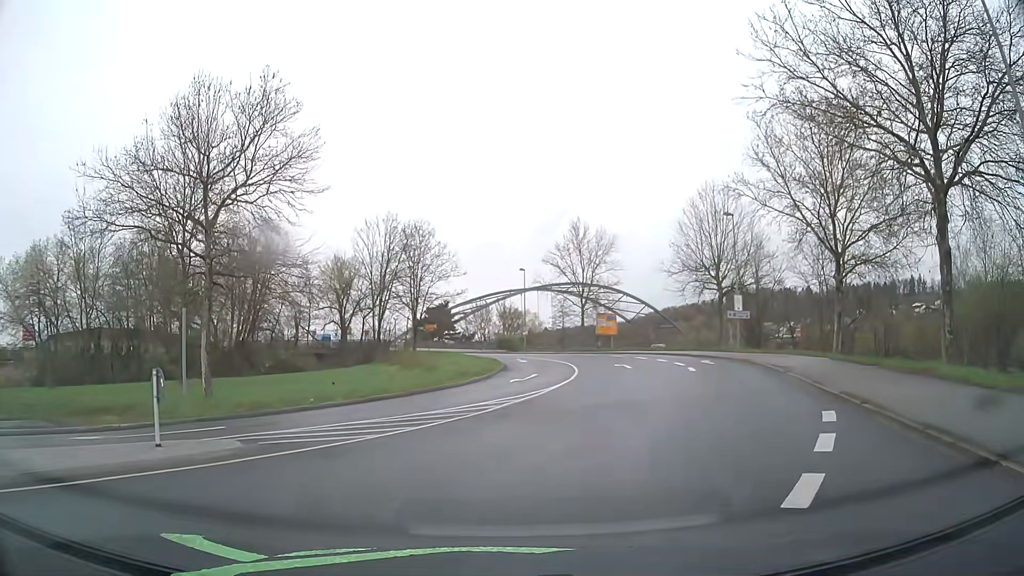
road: primary_link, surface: asphalt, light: Day
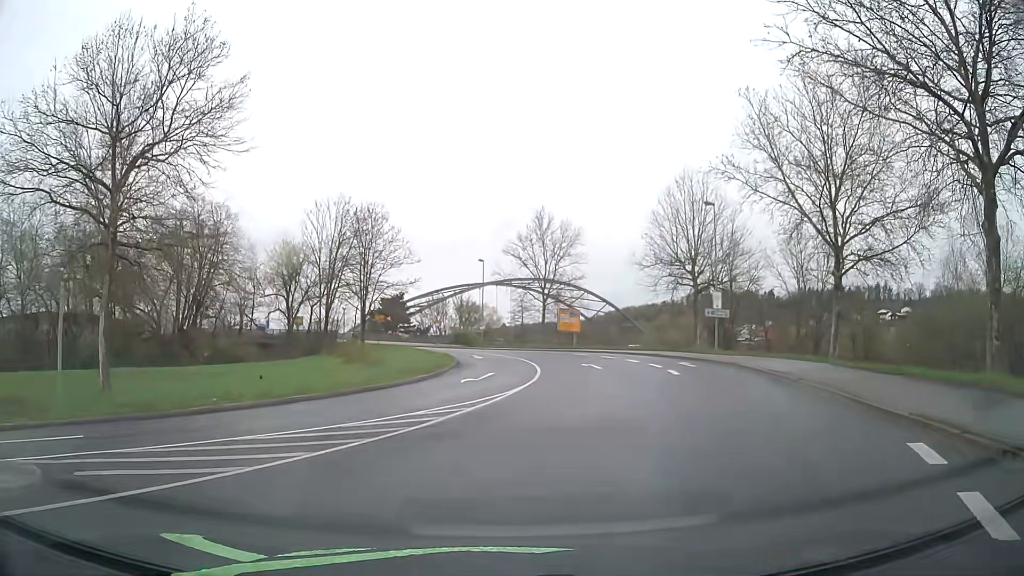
(+0.1, +4.7) m; +3°
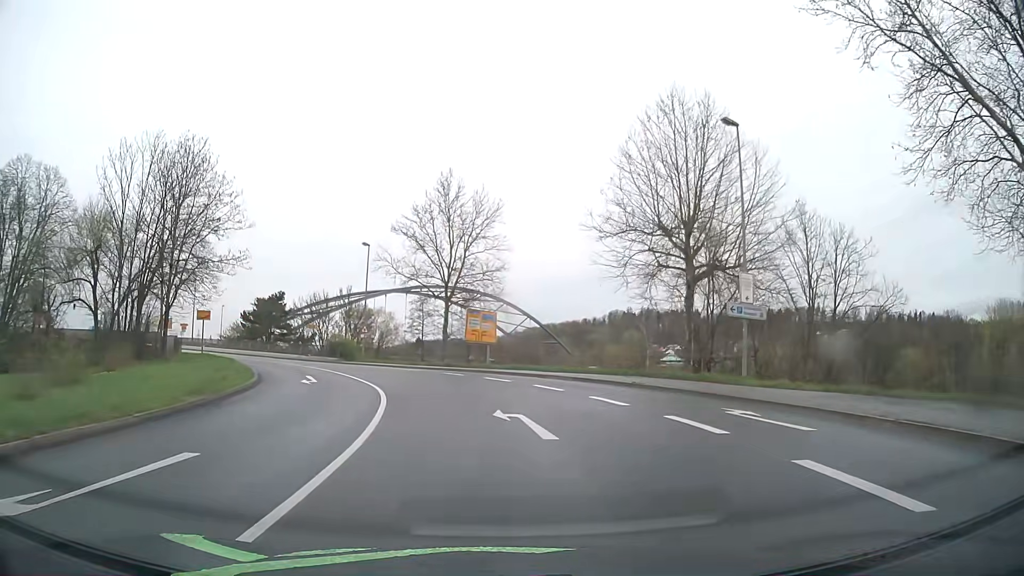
(+2.5, +21.3) m; +8°
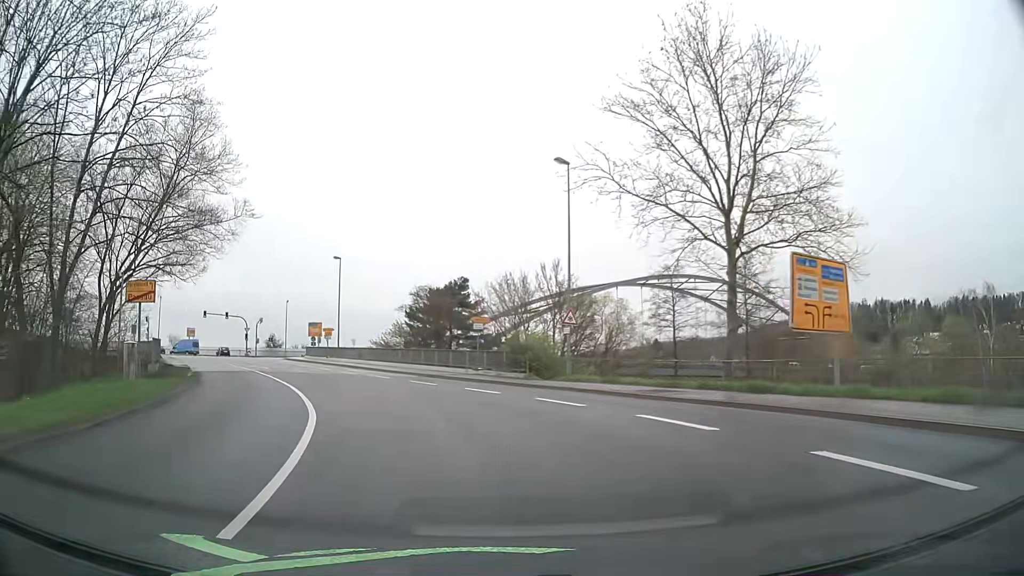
(-3.6, +27.5) m; -19°
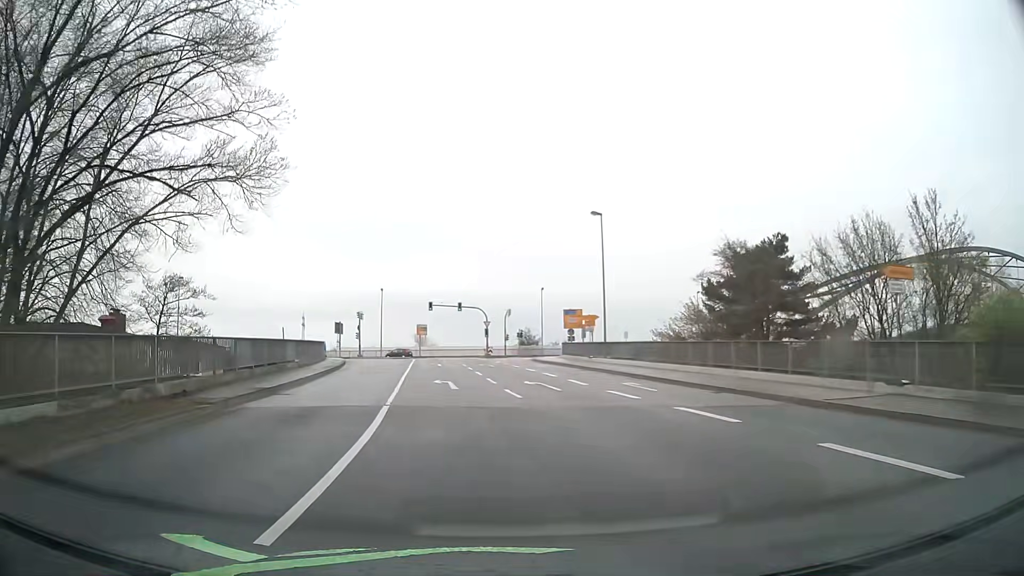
(-4.2, +20.6) m; -23°
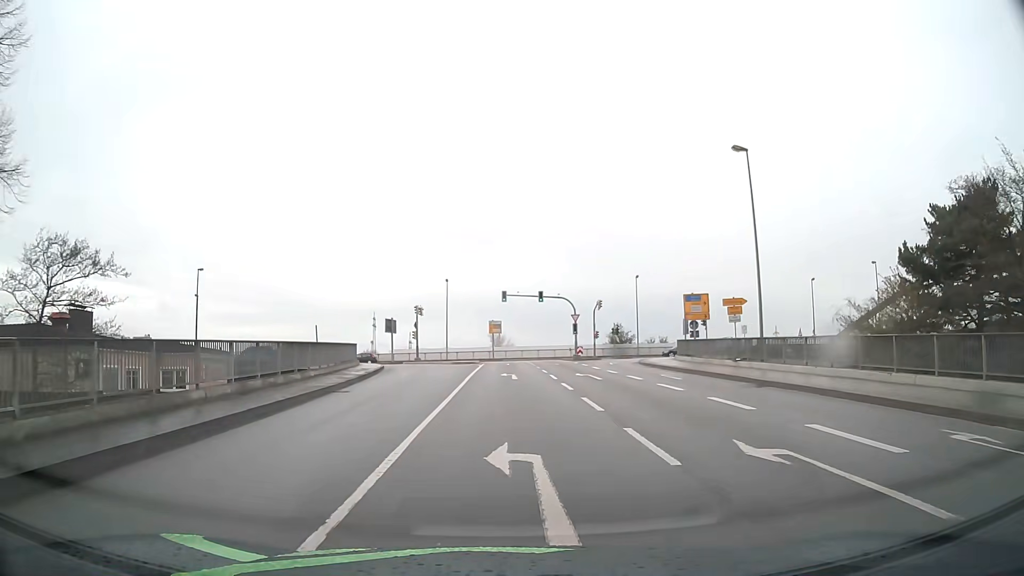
(-1.3, +15.7) m; -7°
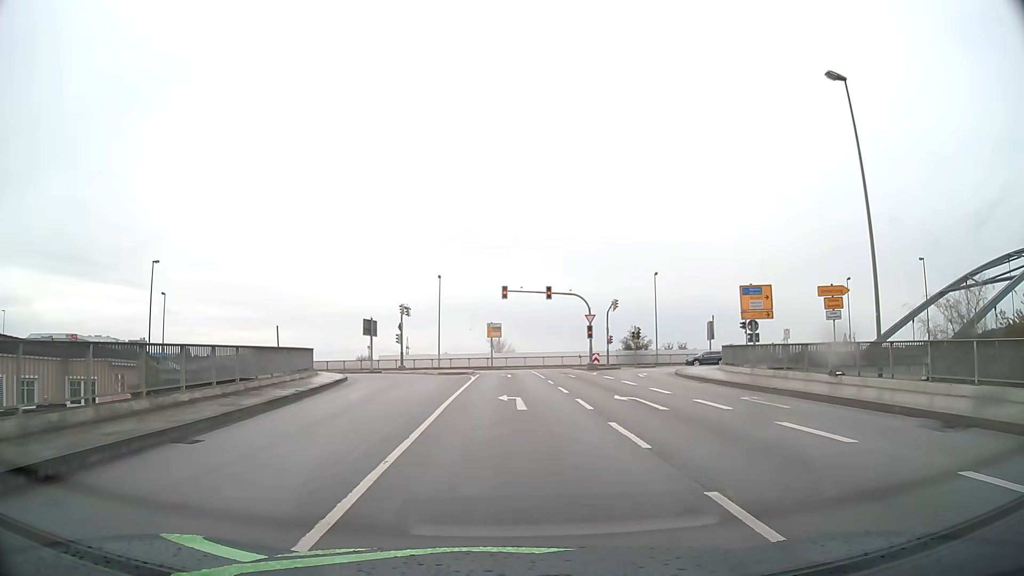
(-0.1, +10.4) m; 0°
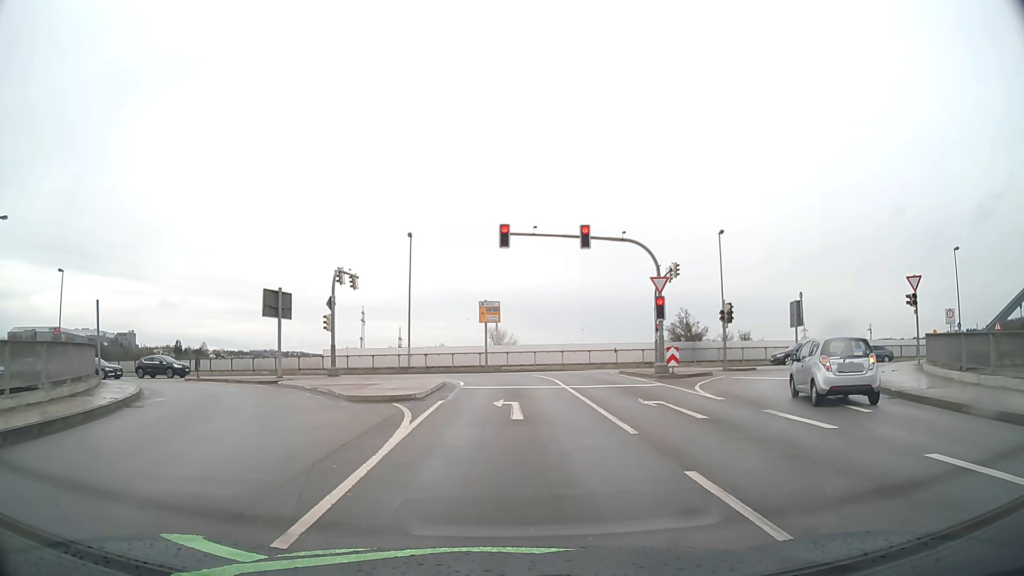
(0.0, +22.9) m; 0°
(0, +10) (0, +20) (-1, +30) (-5, +39) (-14, +44) (-24, +46) (-34, +47) (-44, +48) (-53, +49) (-63, +51) m
